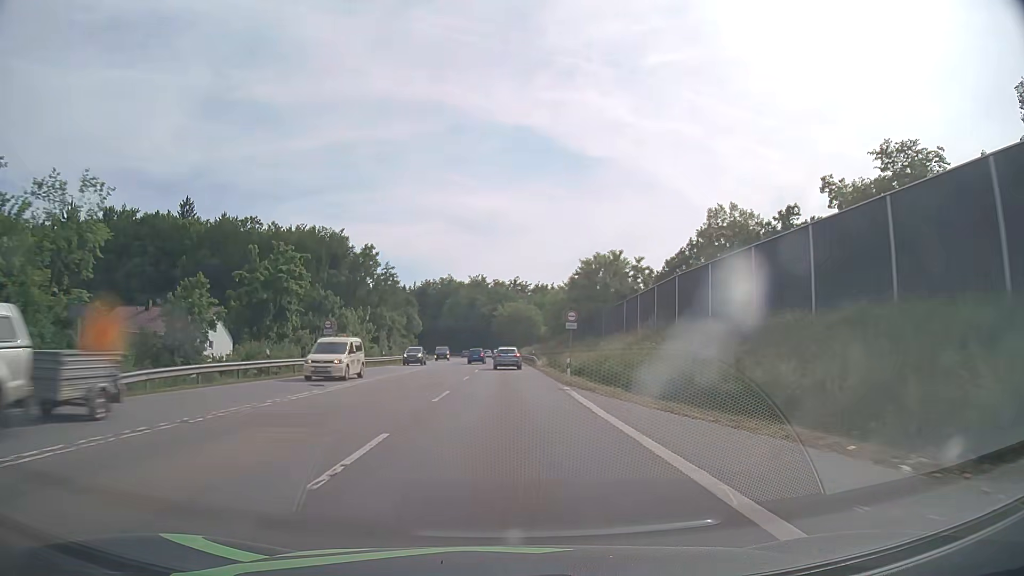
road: secondary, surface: asphalt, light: Day
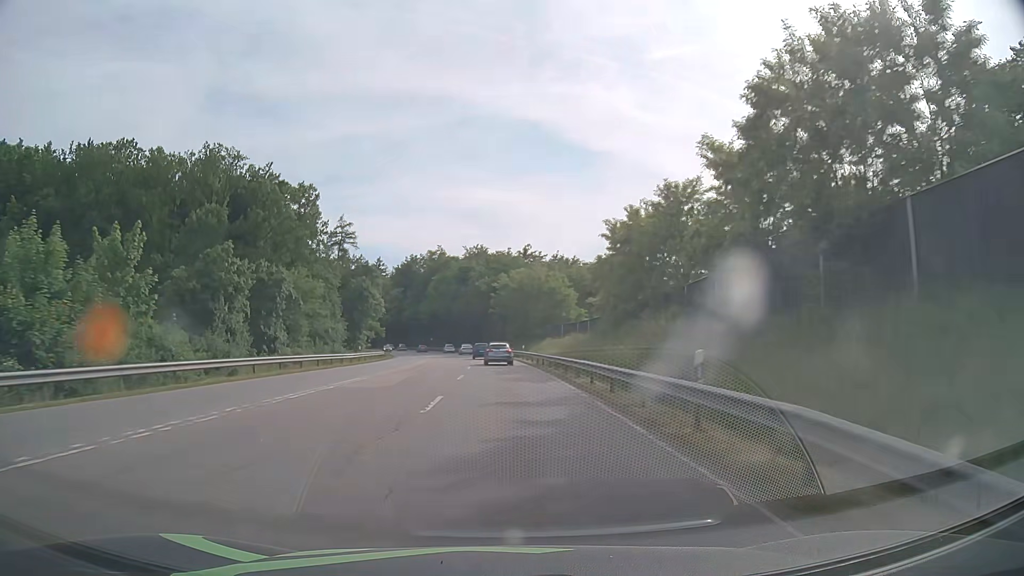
(-0.1, +54.0) m; 0°
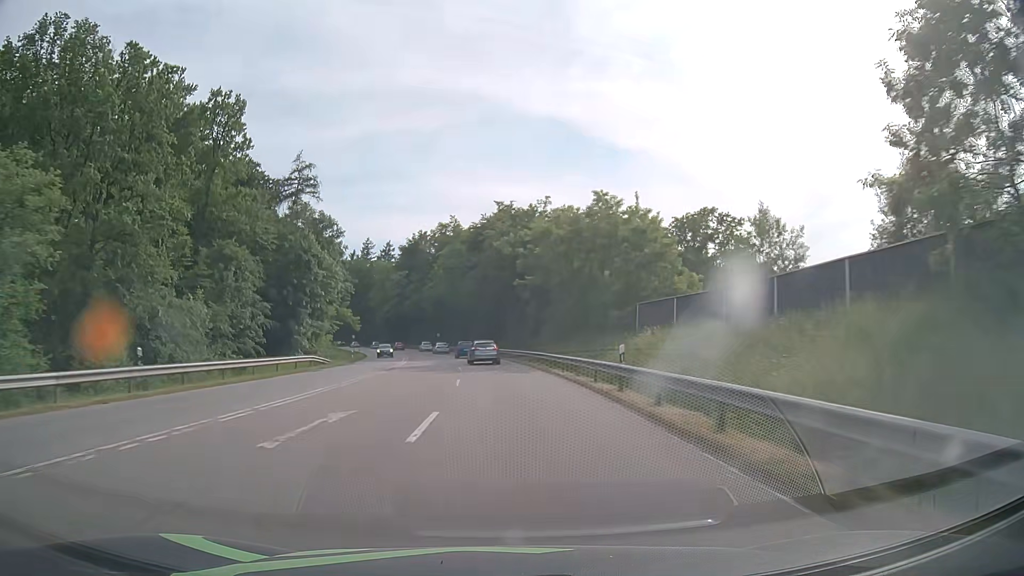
(-0.6, +40.2) m; -2°
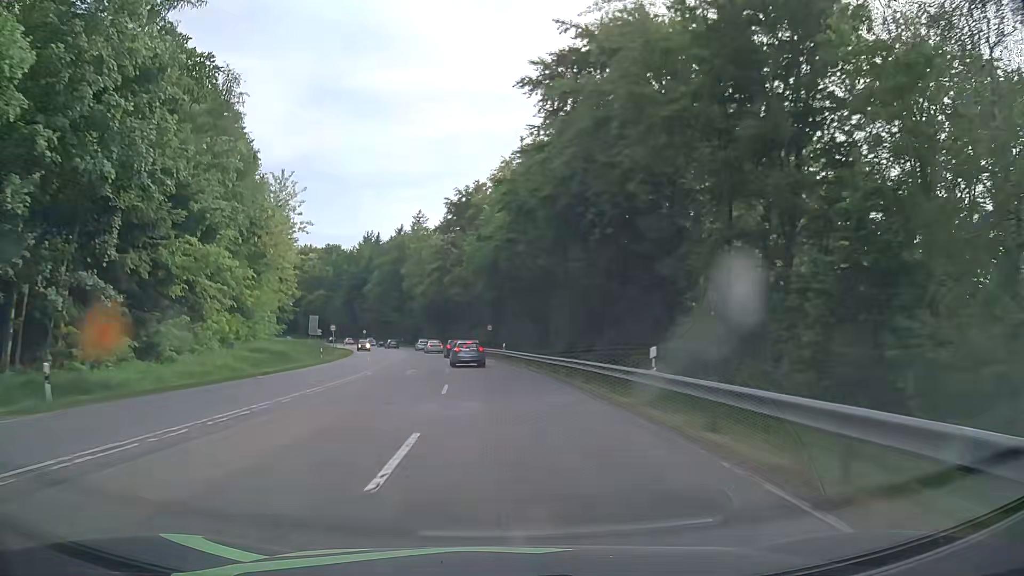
(-2.5, +51.4) m; -6°
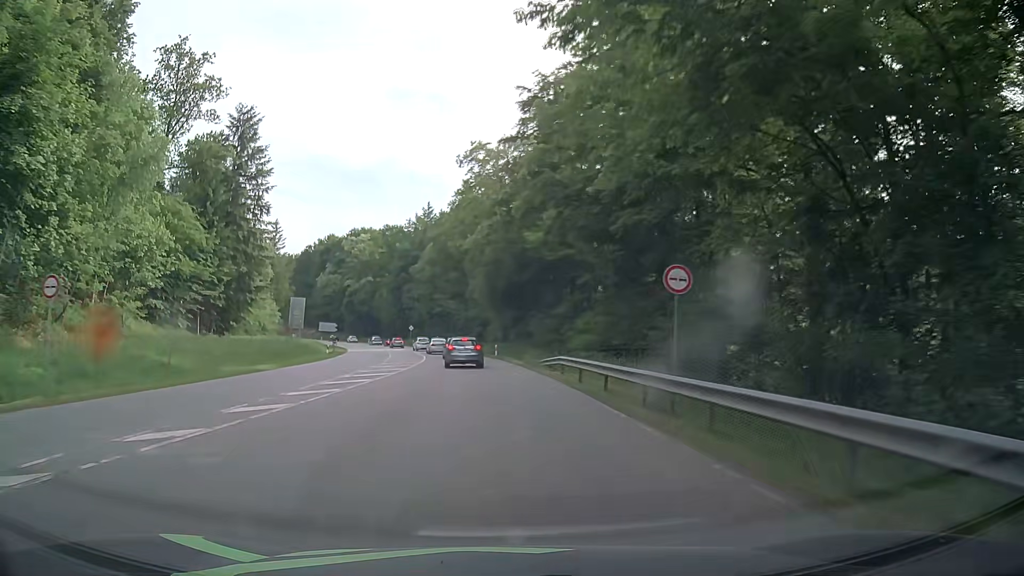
(-3.4, +47.7) m; -8°
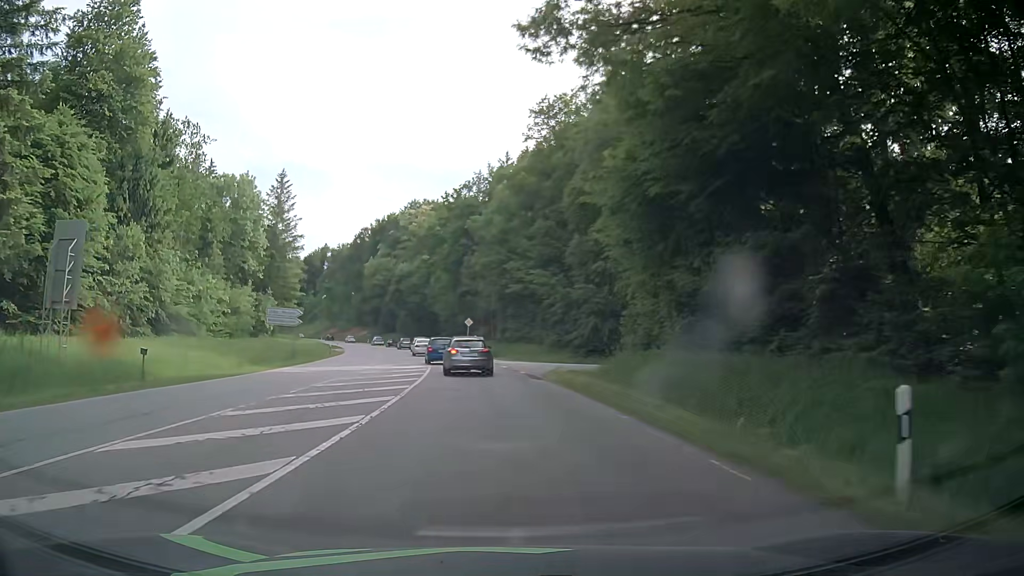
(-3.1, +47.6) m; -8°
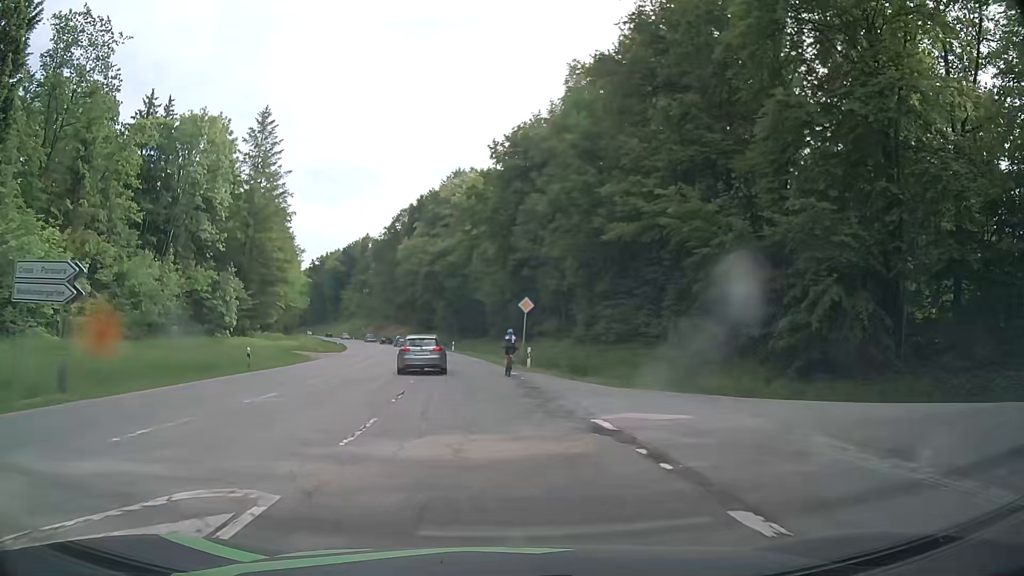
(-1.1, +29.9) m; -4°
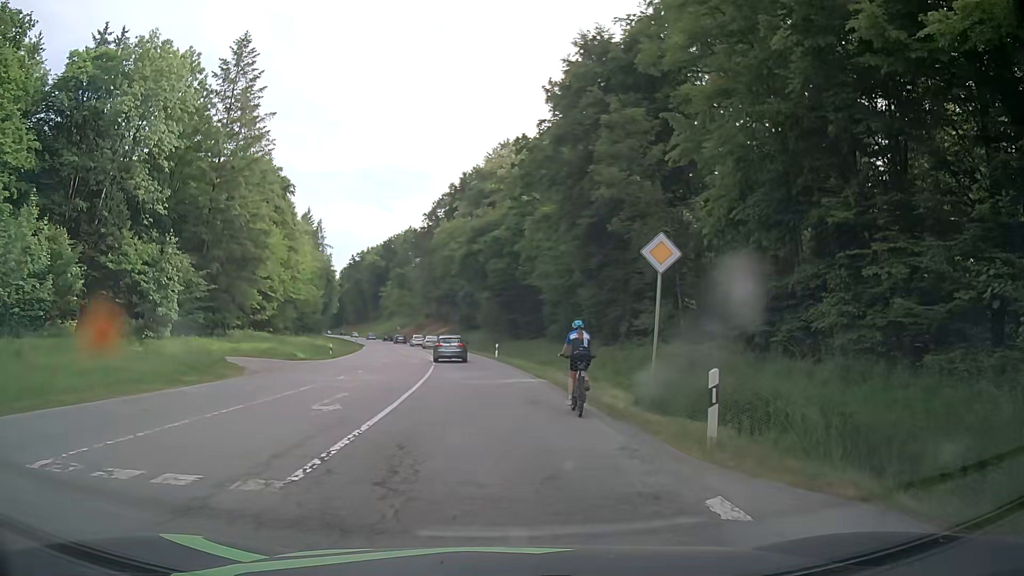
(-1.0, +20.4) m; -5°
(0, +10) (-1, +20) (-2, +30) (-2, +40) (-3, +50) (-5, +60) (-6, +70) (-8, +79) (-10, +89) (-12, +99) m
